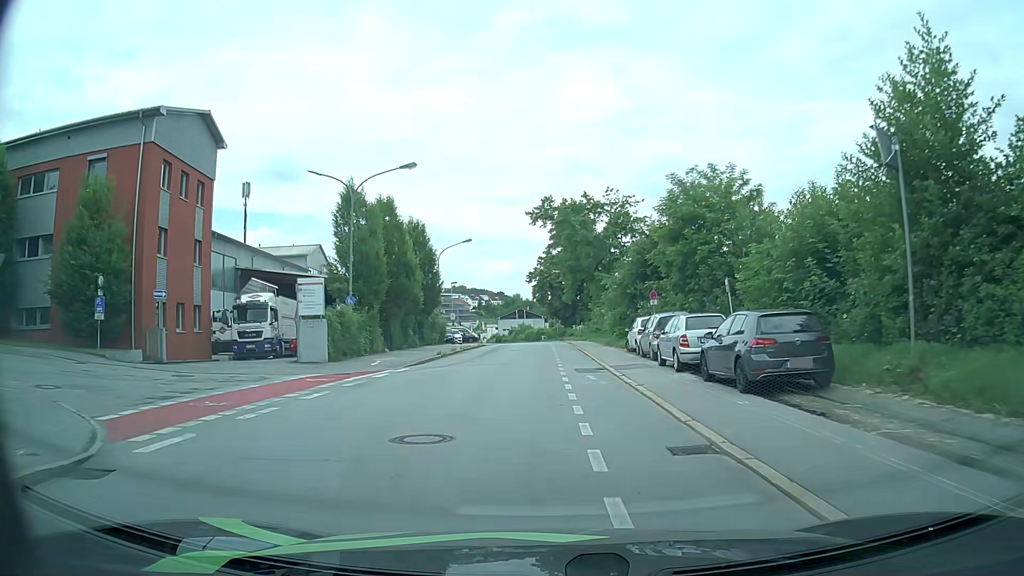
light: Day
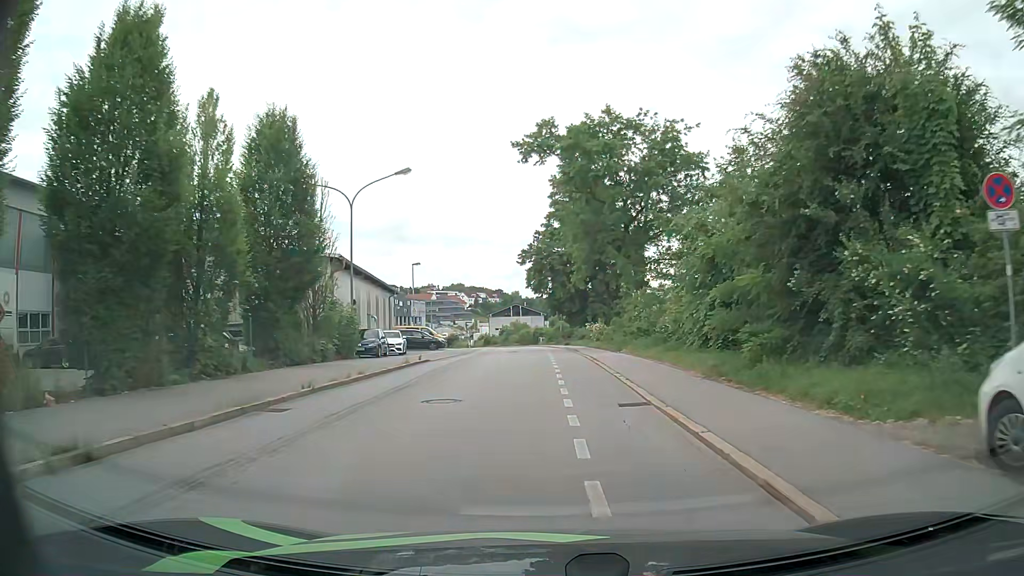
(0.0, +25.9) m; +1°
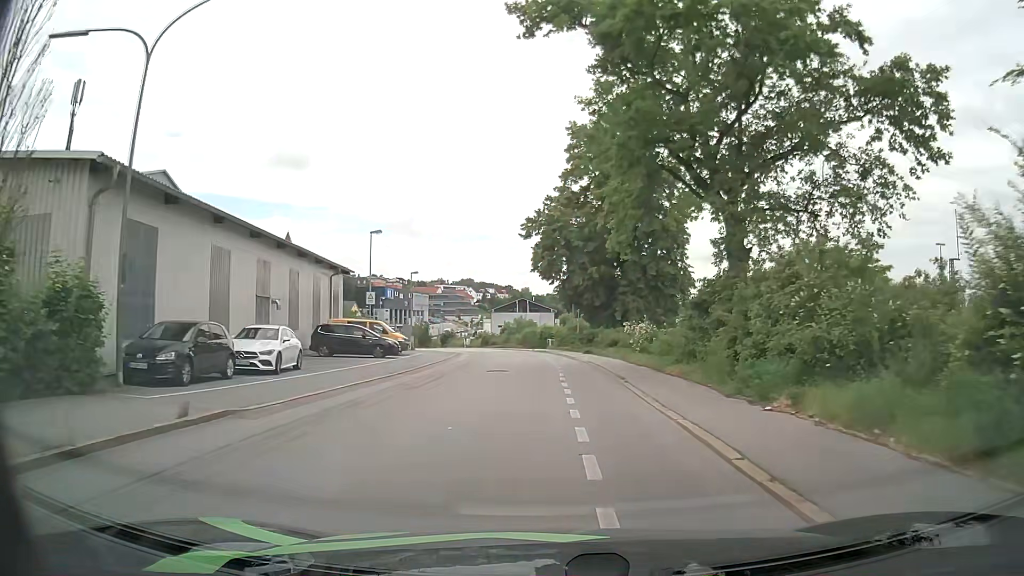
(-0.3, +19.2) m; -1°
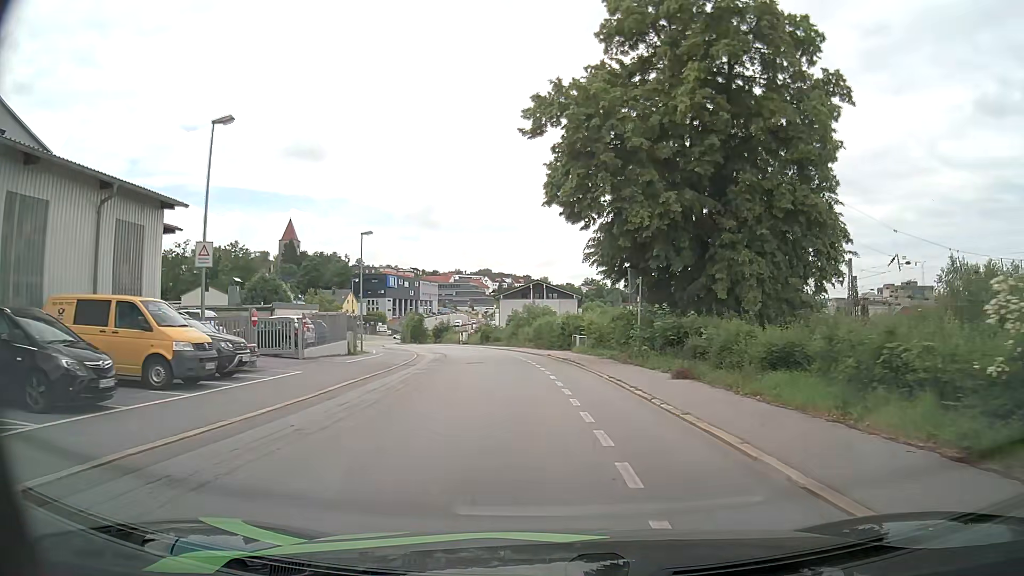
(-0.4, +24.8) m; -1°
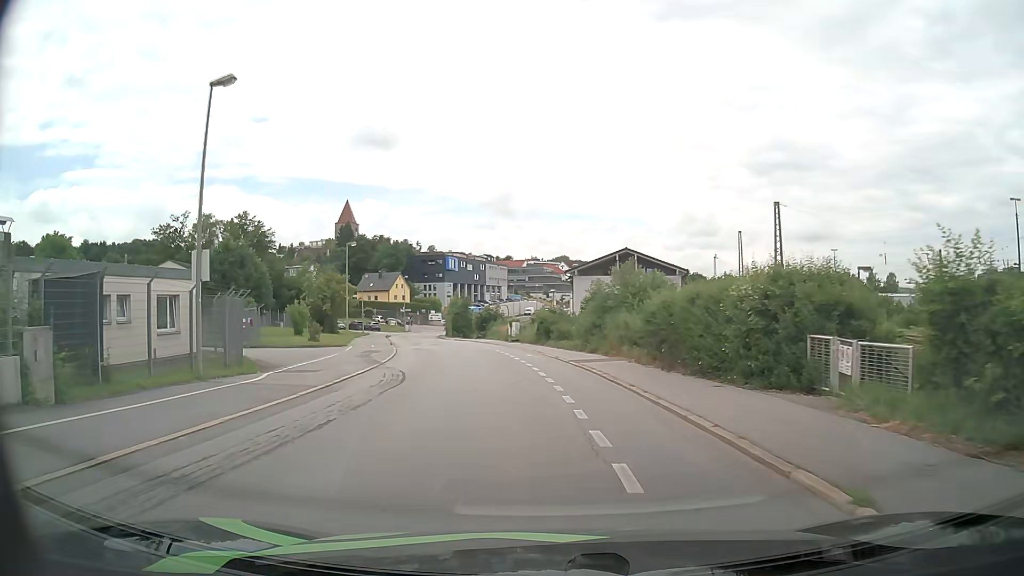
(-1.5, +28.9) m; -7°
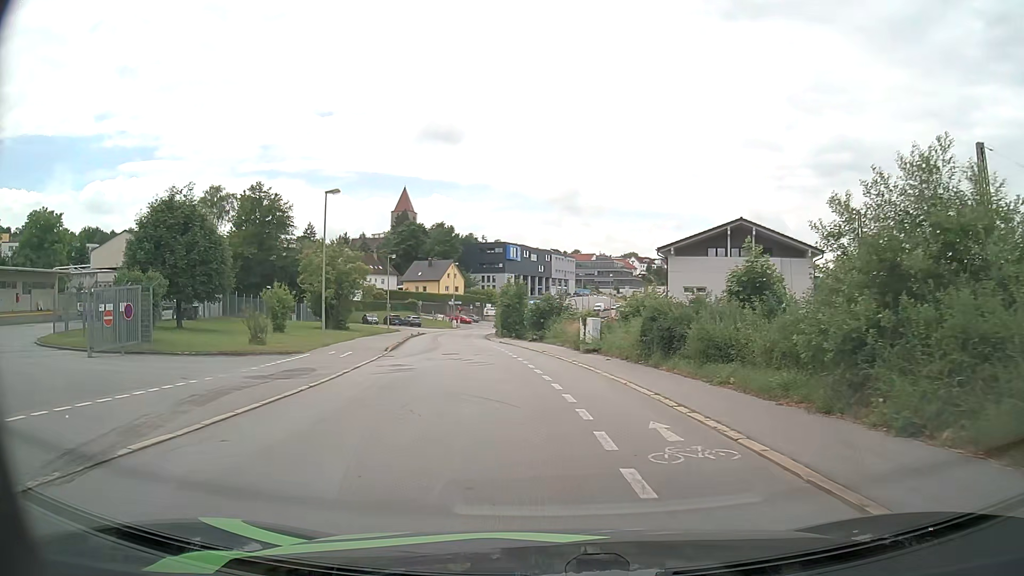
(-1.2, +20.5) m; -5°
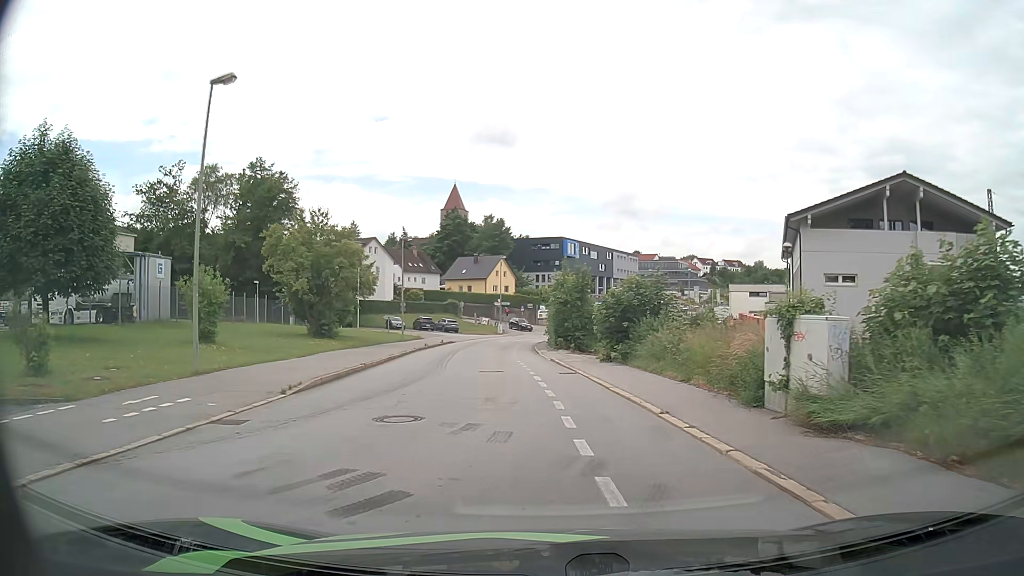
(-0.9, +18.3) m; -5°
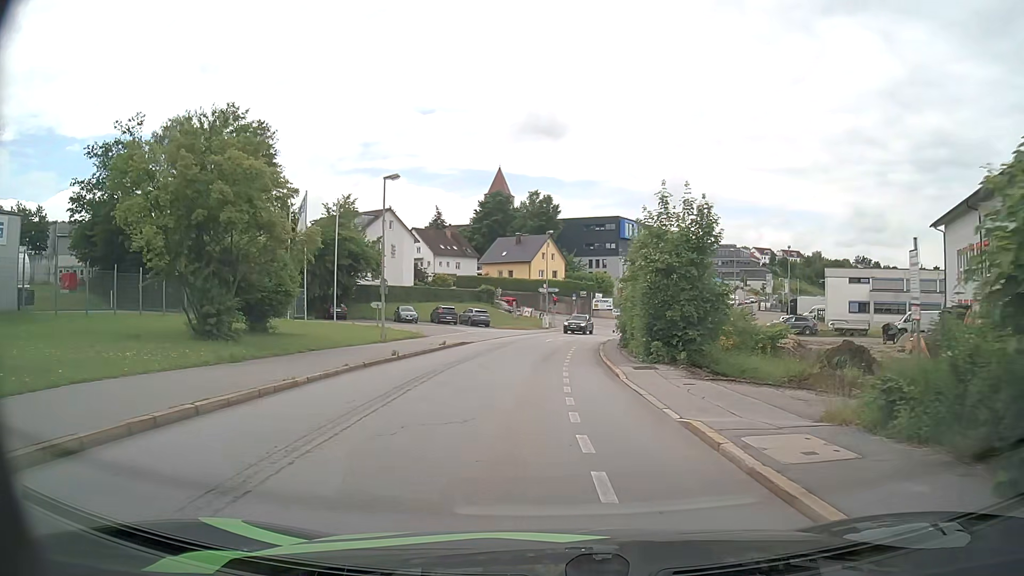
(-0.9, +20.2) m; -4°
